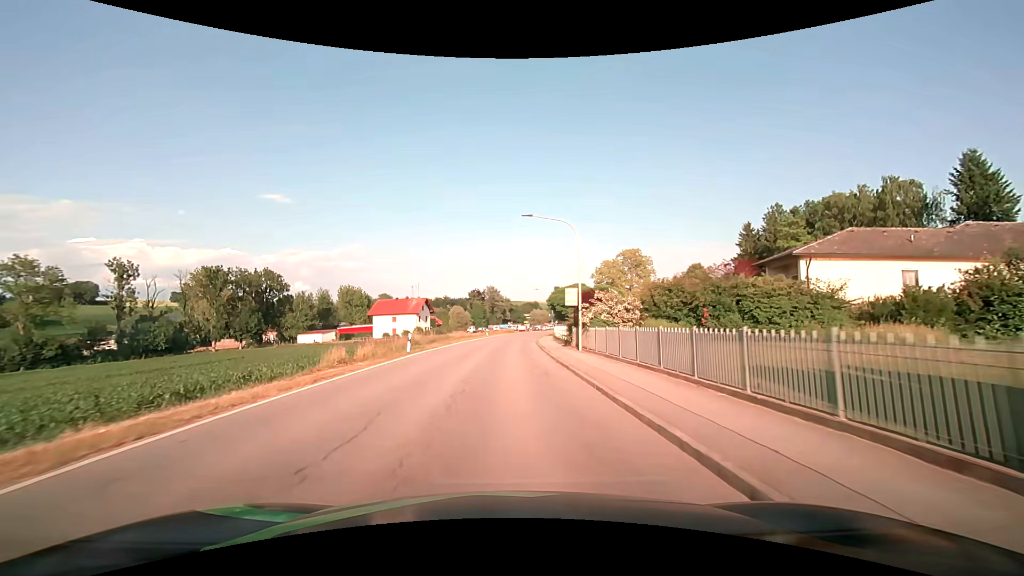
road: secondary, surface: asphalt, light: Day
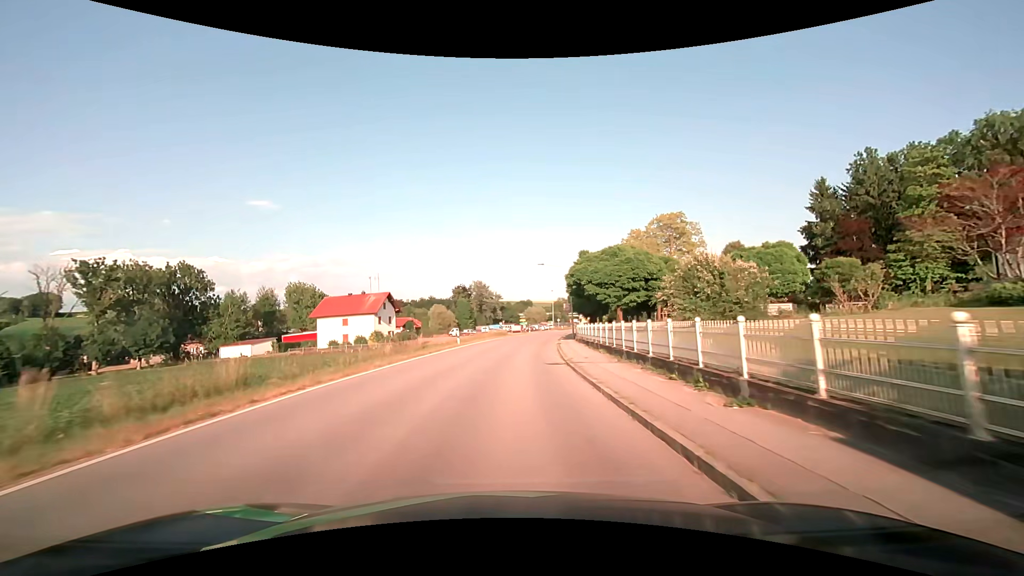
(+0.4, +30.4) m; +1°
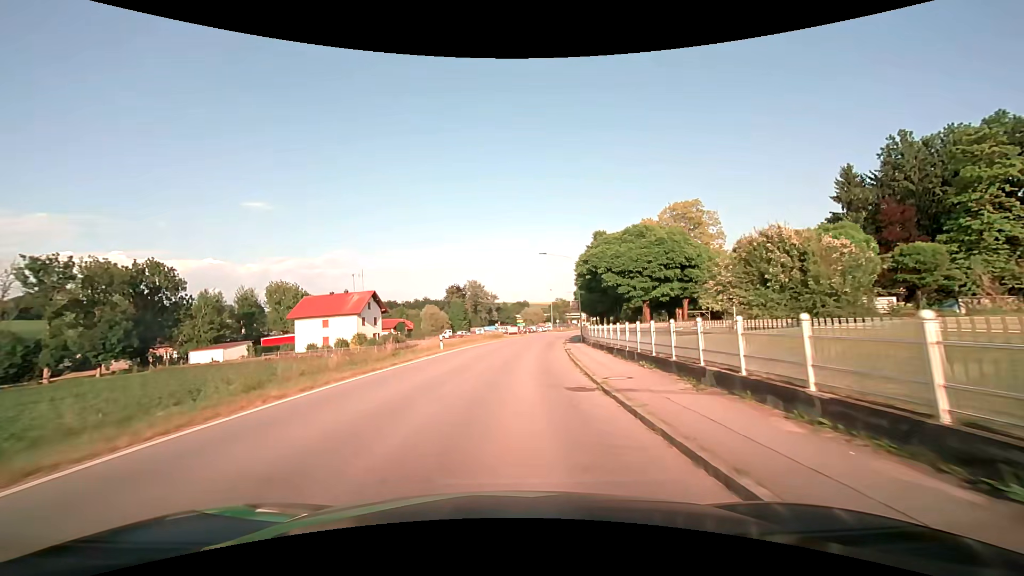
(0.0, +7.6) m; +1°
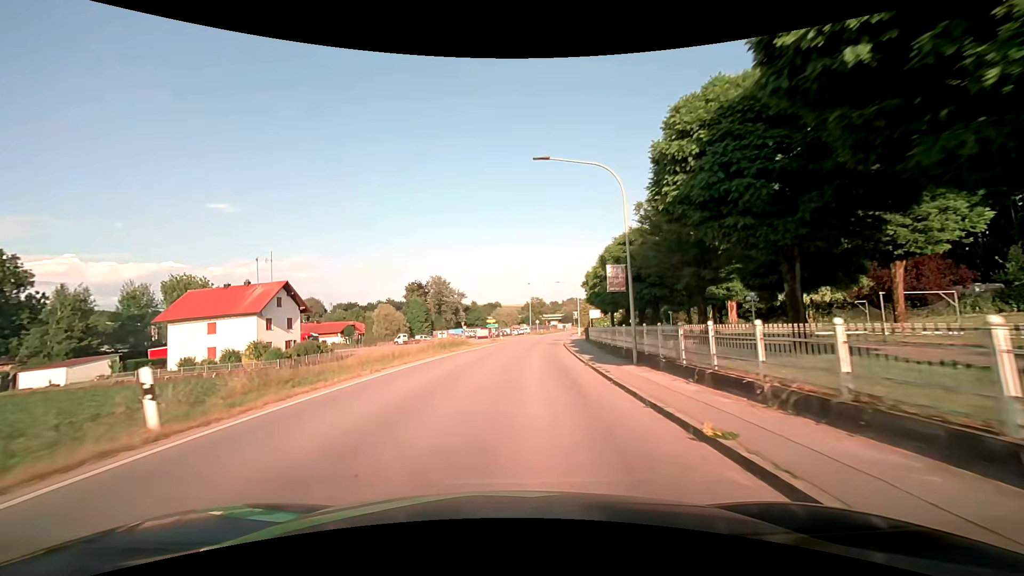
(+0.5, +22.9) m; +3°
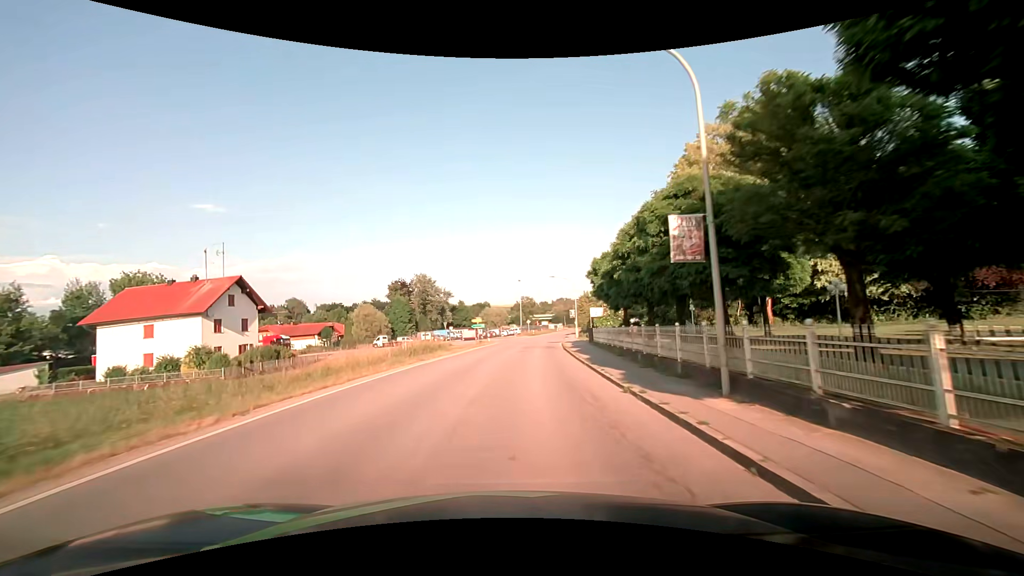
(+0.1, +7.6) m; 0°
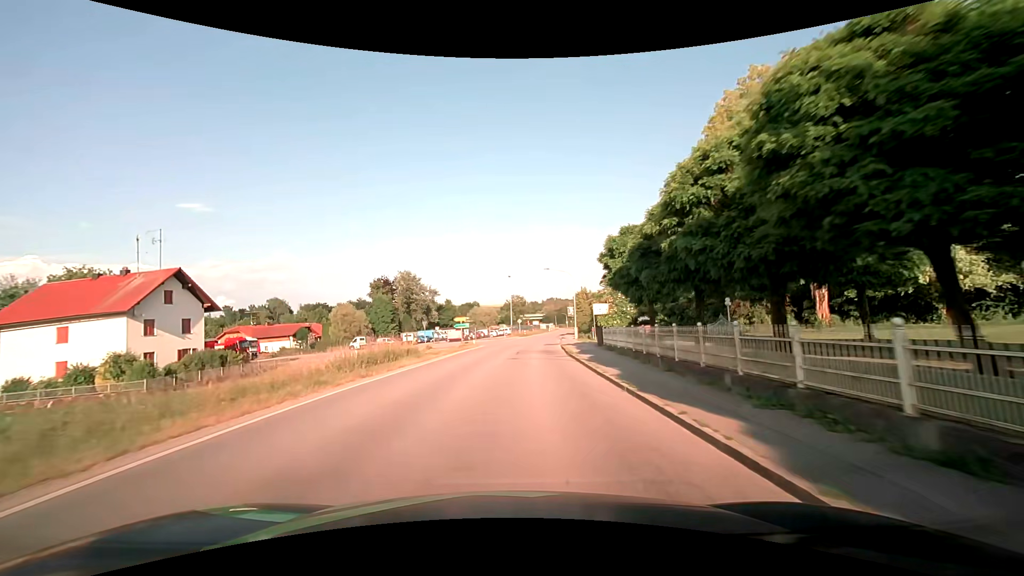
(+0.2, +7.6) m; +3°
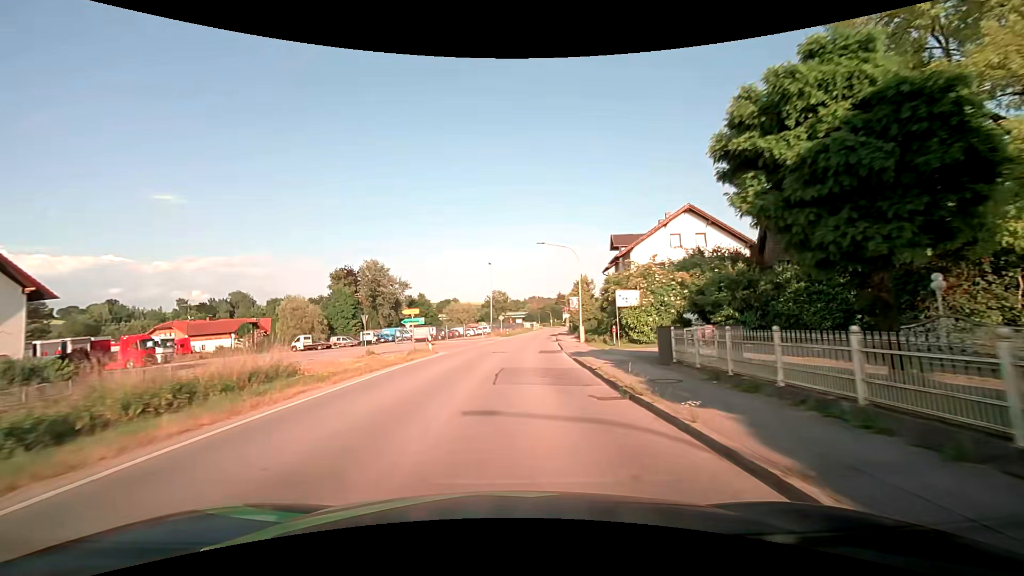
(+0.2, +15.2) m; +1°
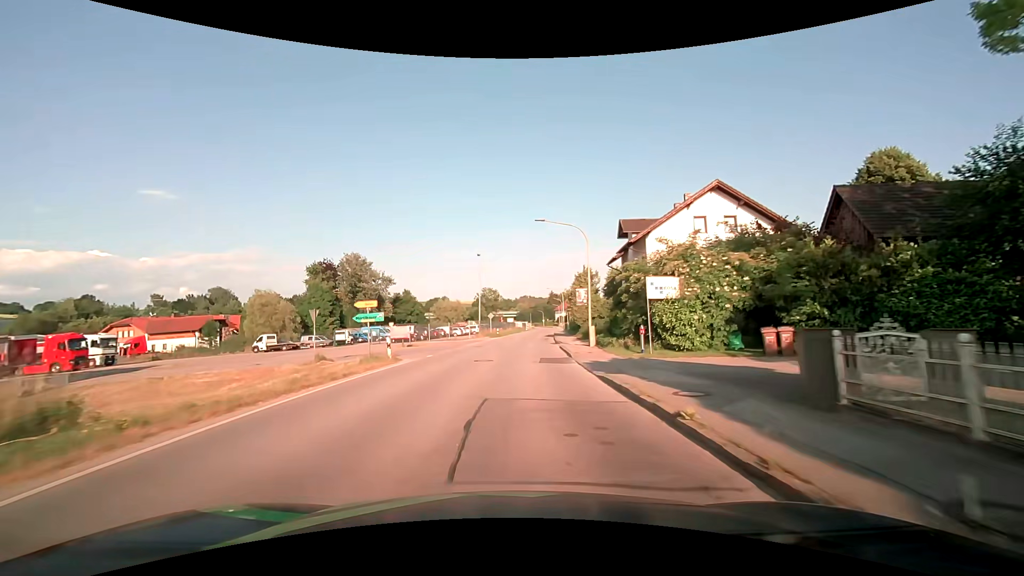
(+0.1, +7.6) m; +2°
(0, +10) (0, +20) (+1, +30) (+1, +40) (+2, +50) (+3, +60) (+4, +70) (+5, +80) (+6, +90) (+7, +100) m
